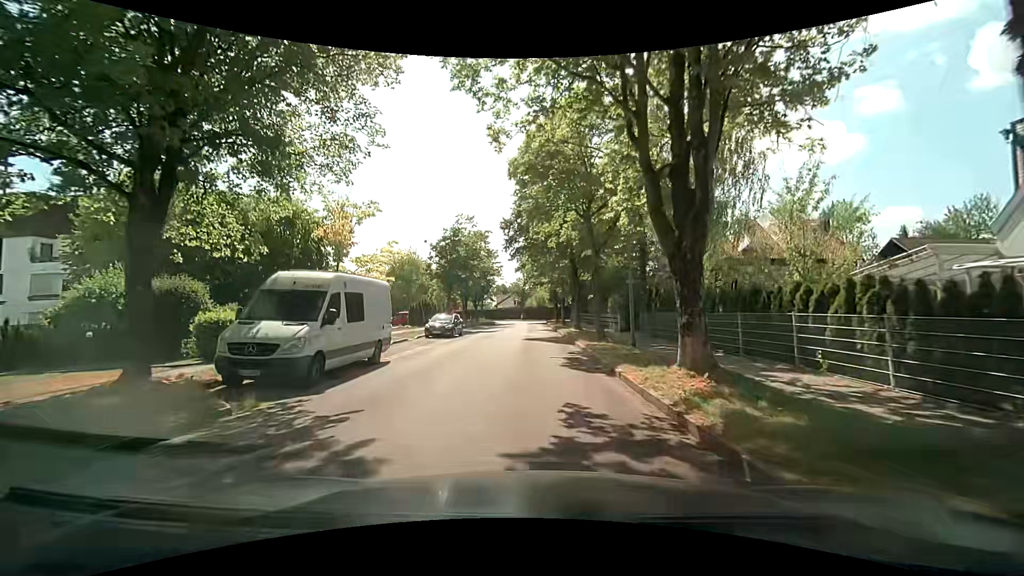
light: Day
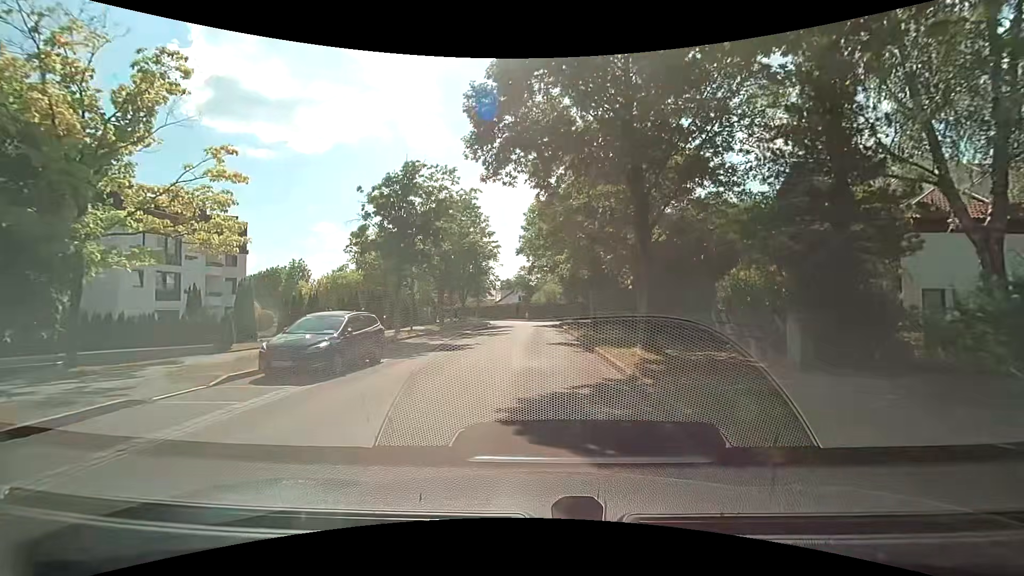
(-0.4, +19.1) m; -1°
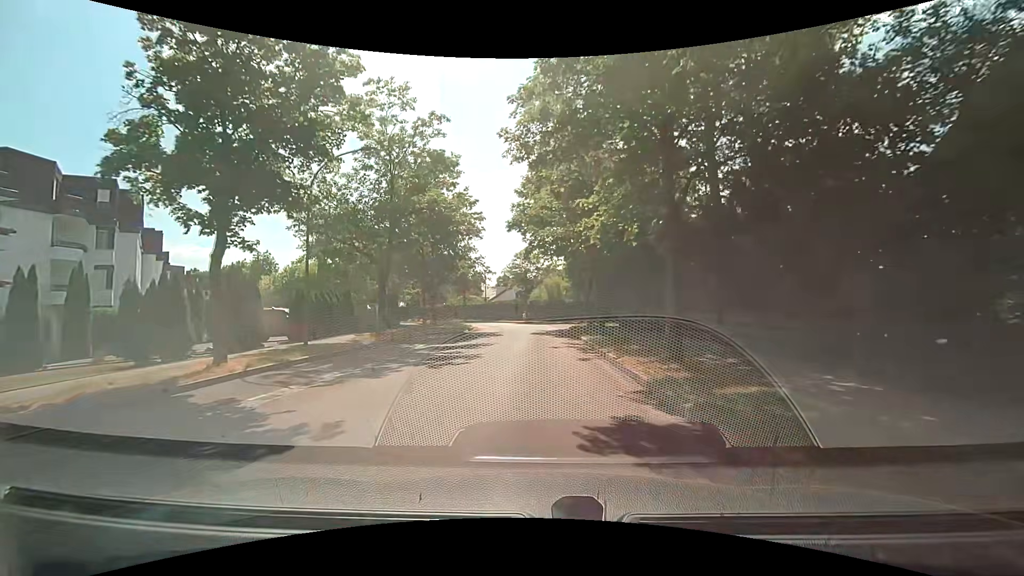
(-0.1, +14.9) m; -1°
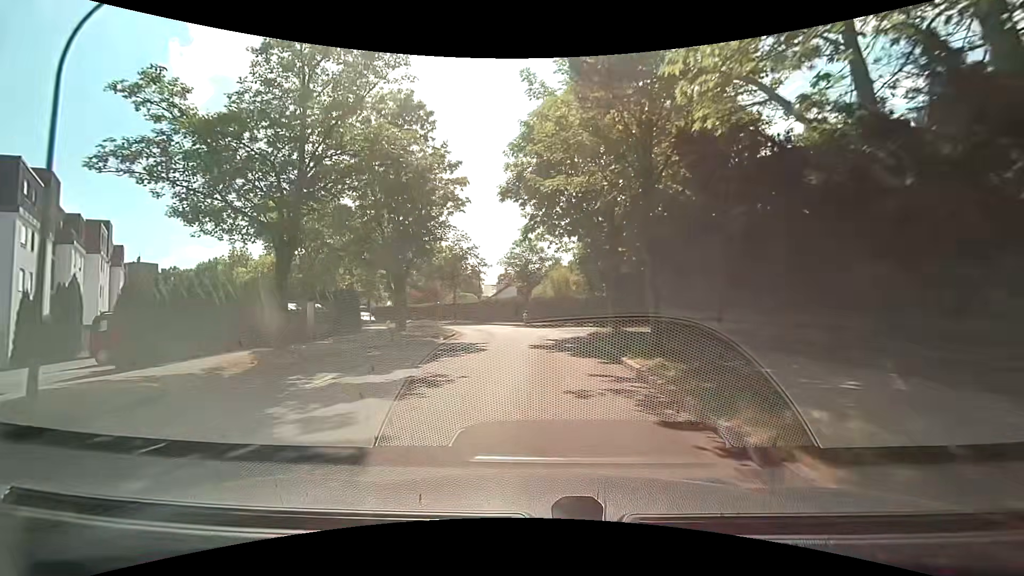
(0.0, +9.7) m; 0°
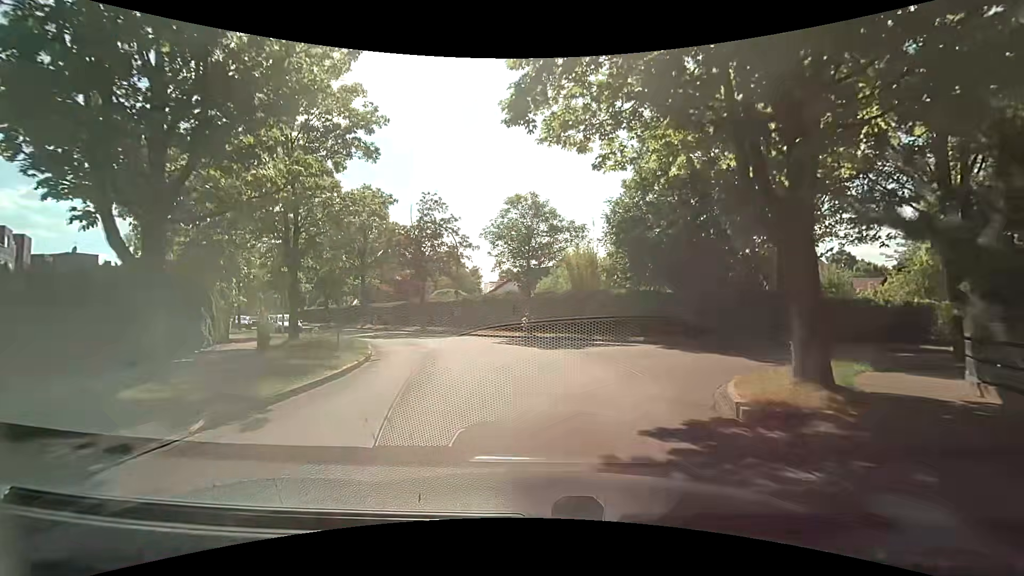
(-0.1, +17.0) m; 0°
